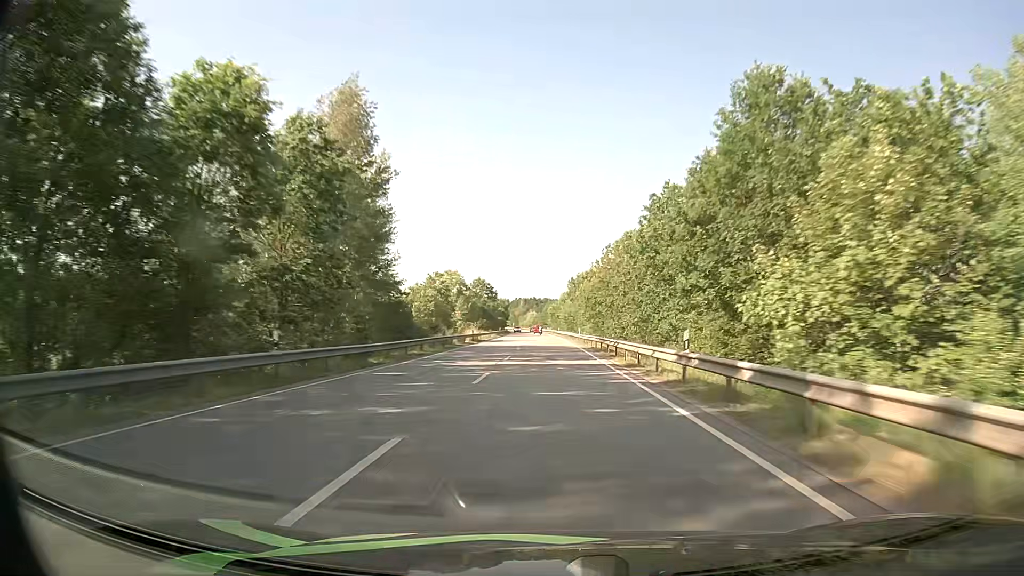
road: primary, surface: asphalt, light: Day
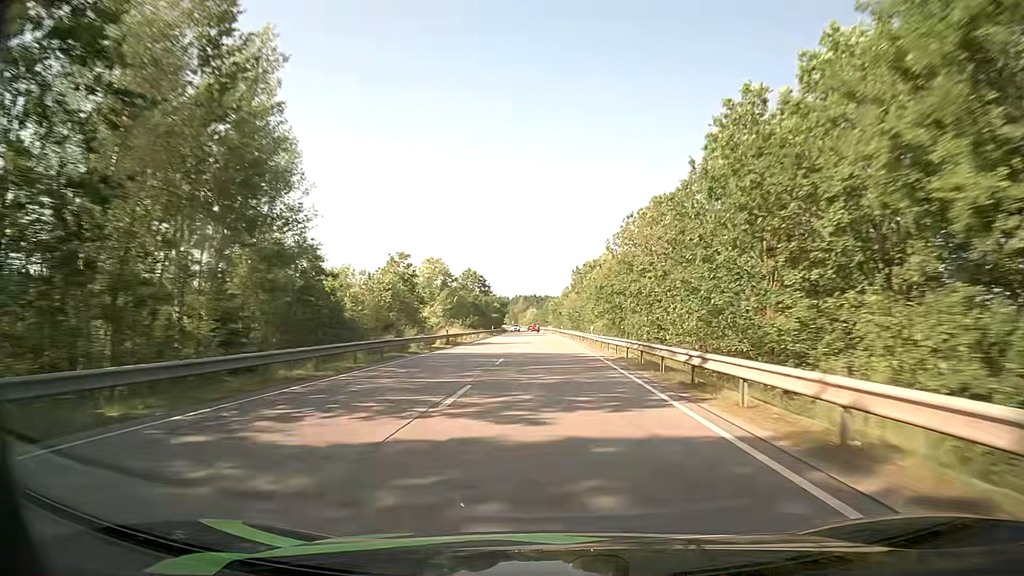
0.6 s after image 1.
(0.0, +16.9) m; 0°
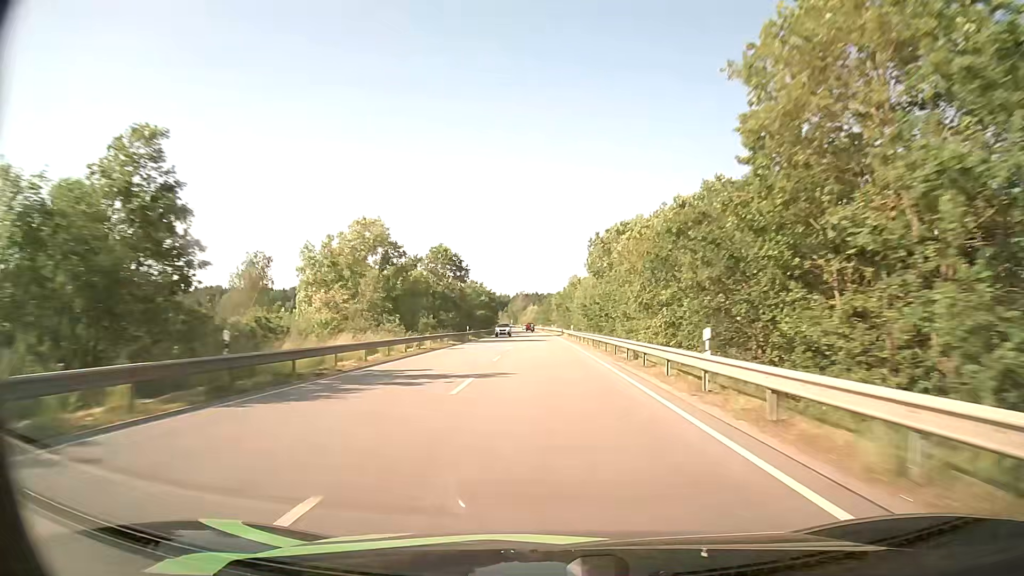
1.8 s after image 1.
(+0.1, +33.9) m; 0°
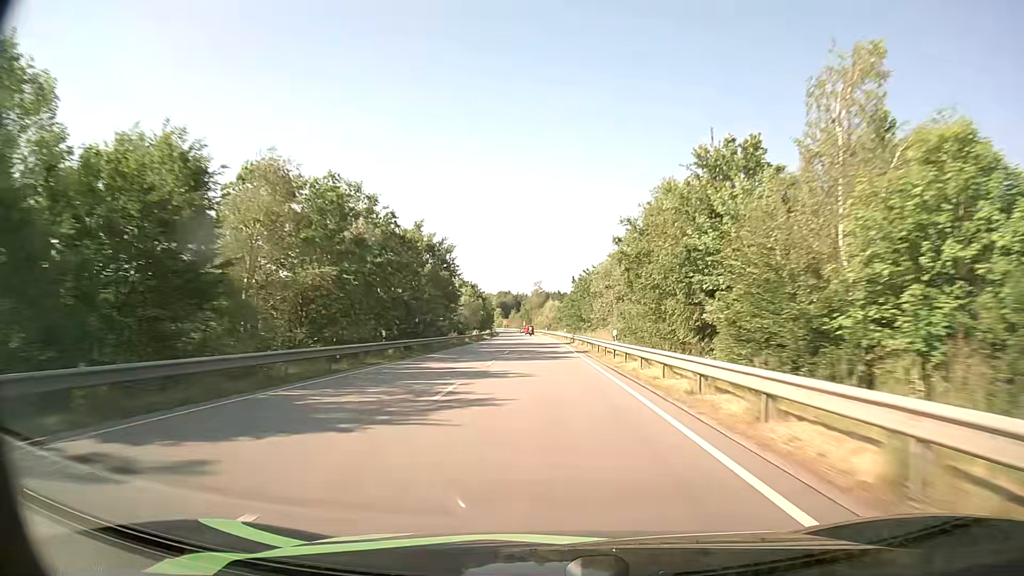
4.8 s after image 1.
(-1.2, +84.7) m; -2°
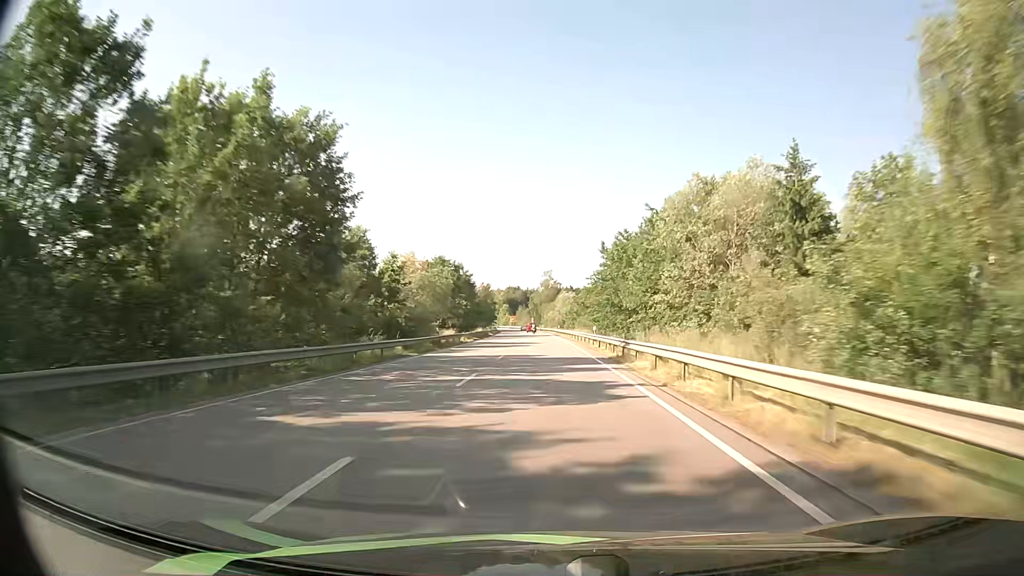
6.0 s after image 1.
(-0.1, +33.9) m; -1°
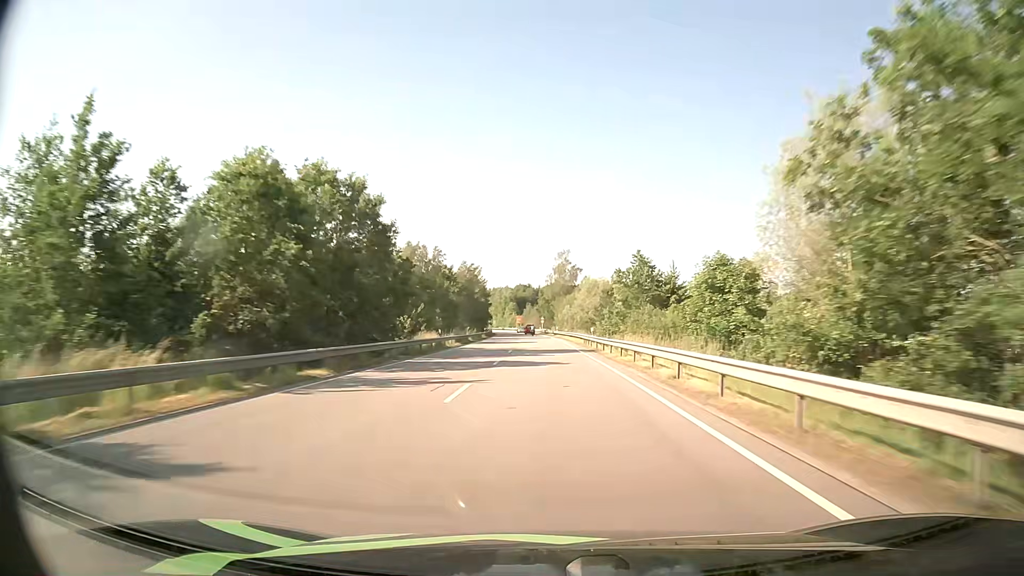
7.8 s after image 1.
(-0.5, +50.8) m; -1°
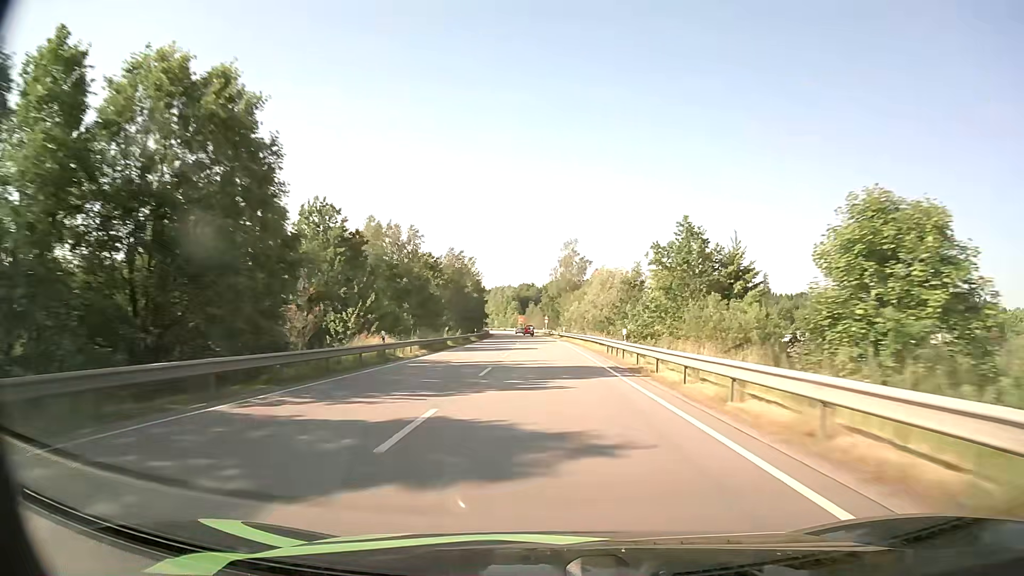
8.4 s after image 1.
(0.0, +16.9) m; 0°
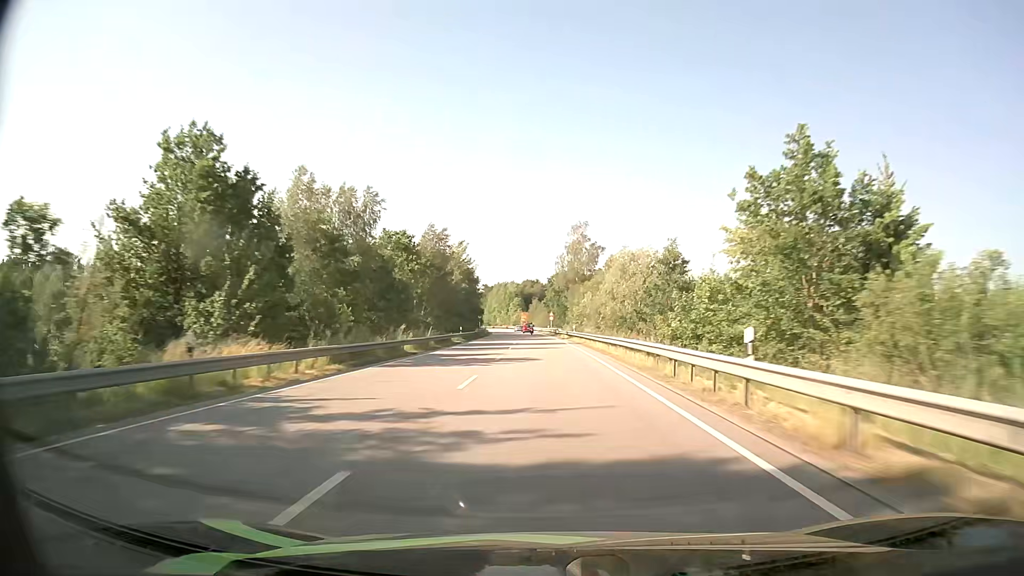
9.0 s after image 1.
(0.0, +16.9) m; 0°
(0, +10) (0, +20) (0, +30) (0, +40) (-1, +50) (-1, +60) (-1, +70) (-2, +80) (-2, +90) (-3, +100) m
